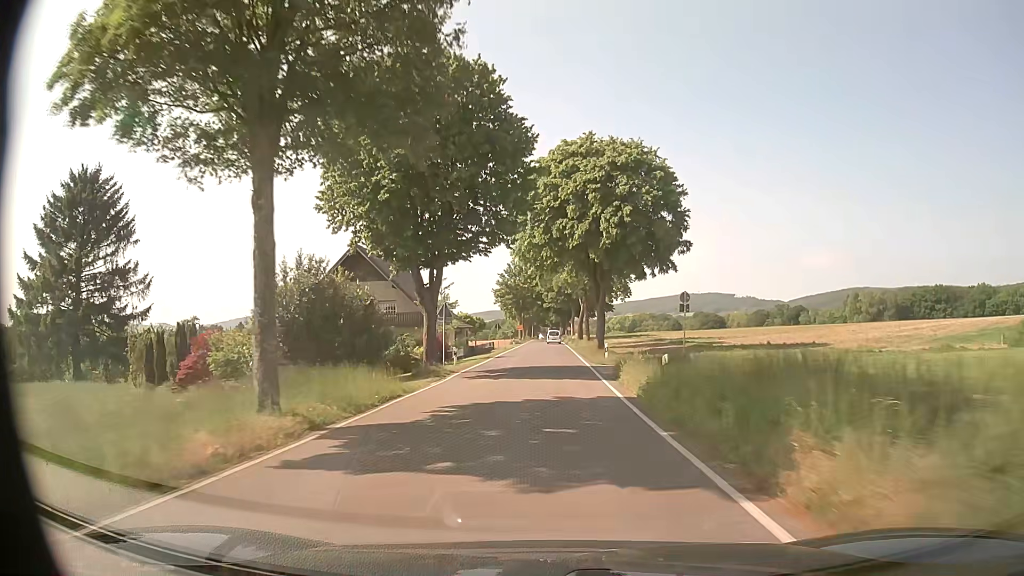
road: tertiary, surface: asphalt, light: Day
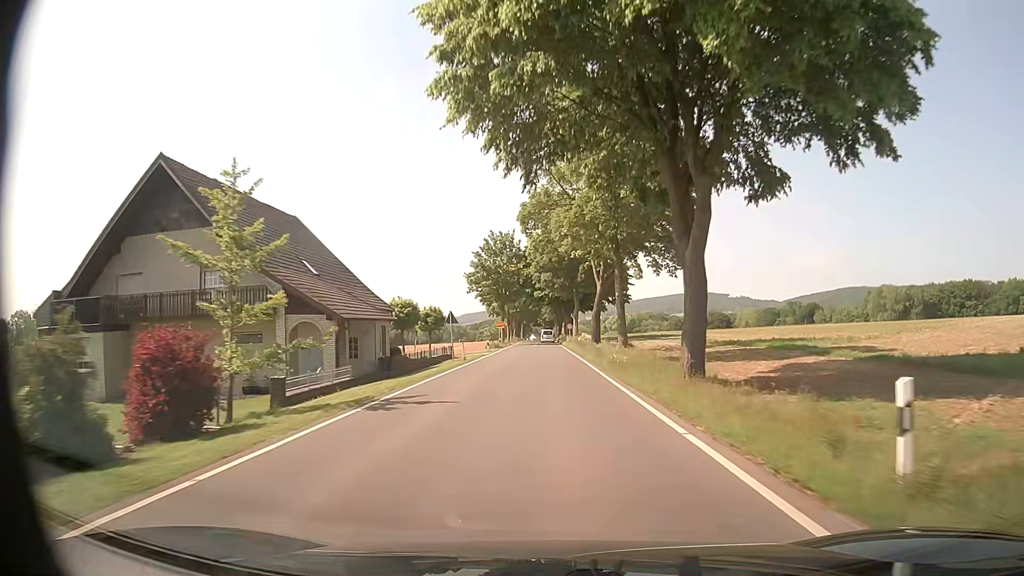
(+0.1, +30.2) m; 0°
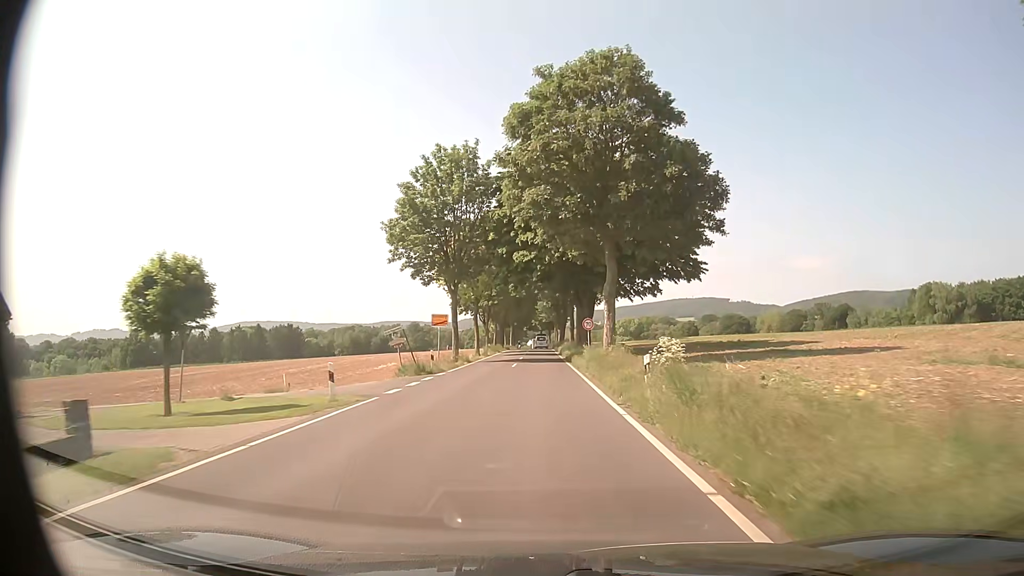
(+0.6, +40.6) m; 0°
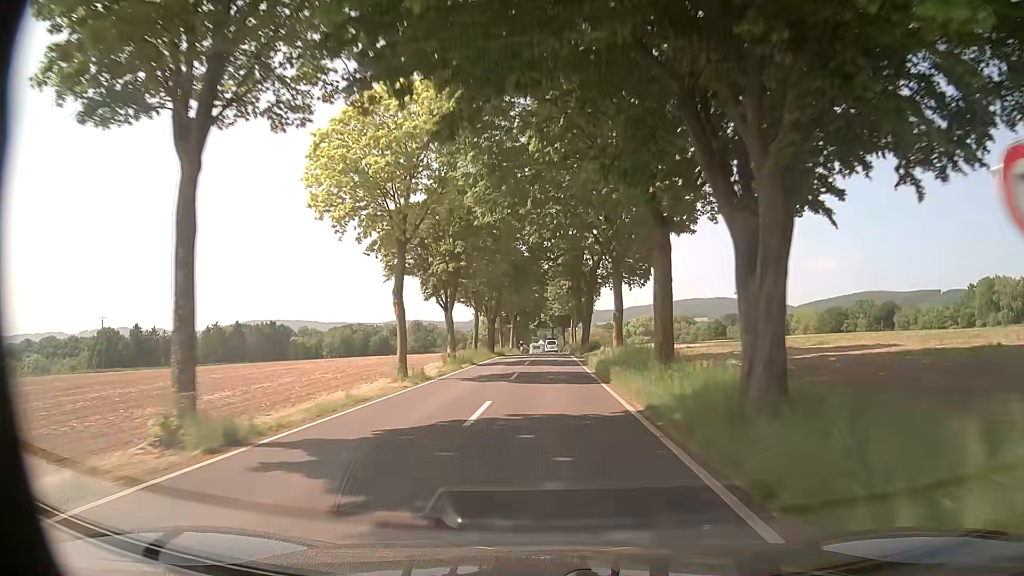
(-0.3, +34.0) m; -1°
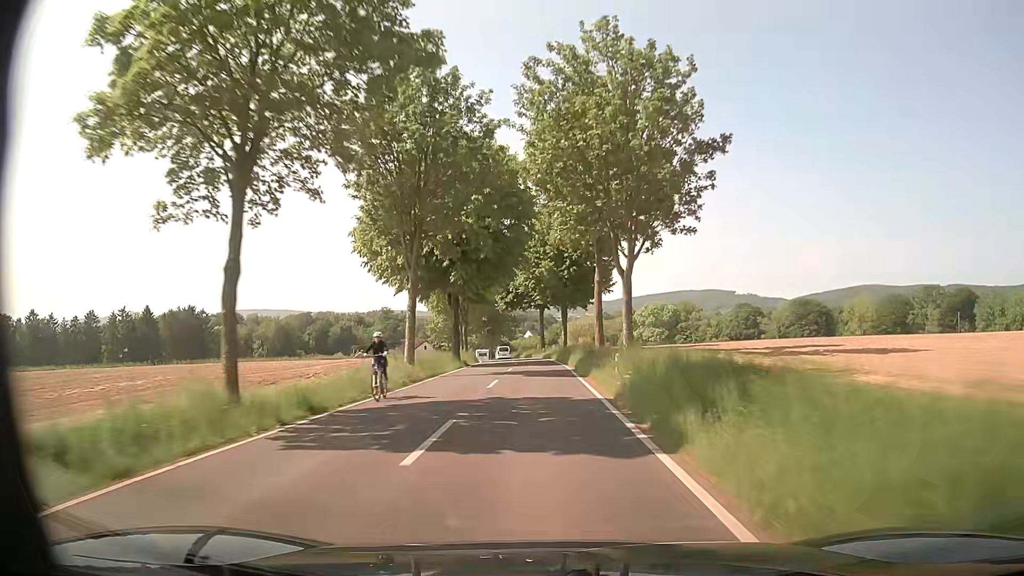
(+0.5, +63.2) m; +1°
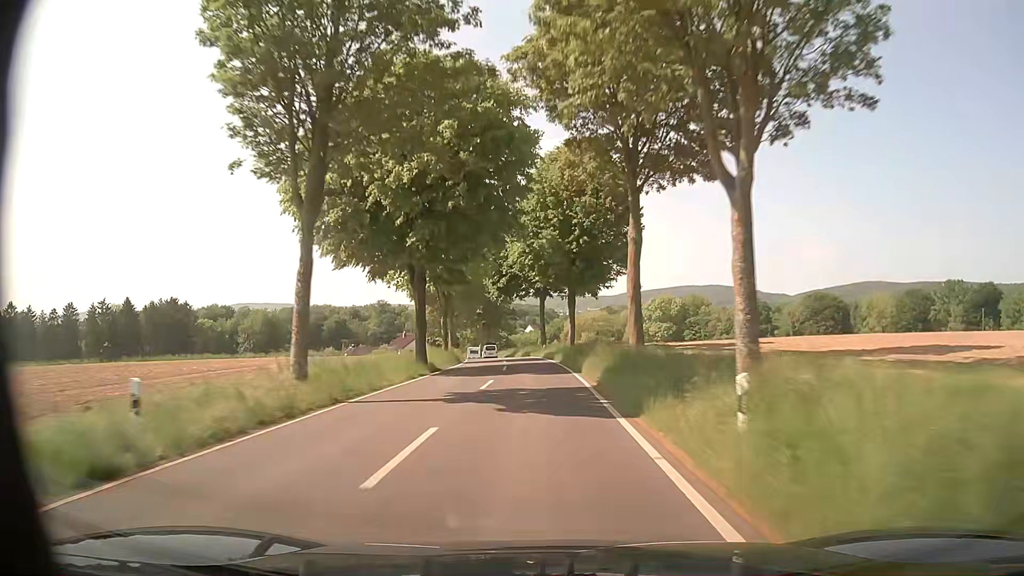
(0.0, +13.1) m; 0°
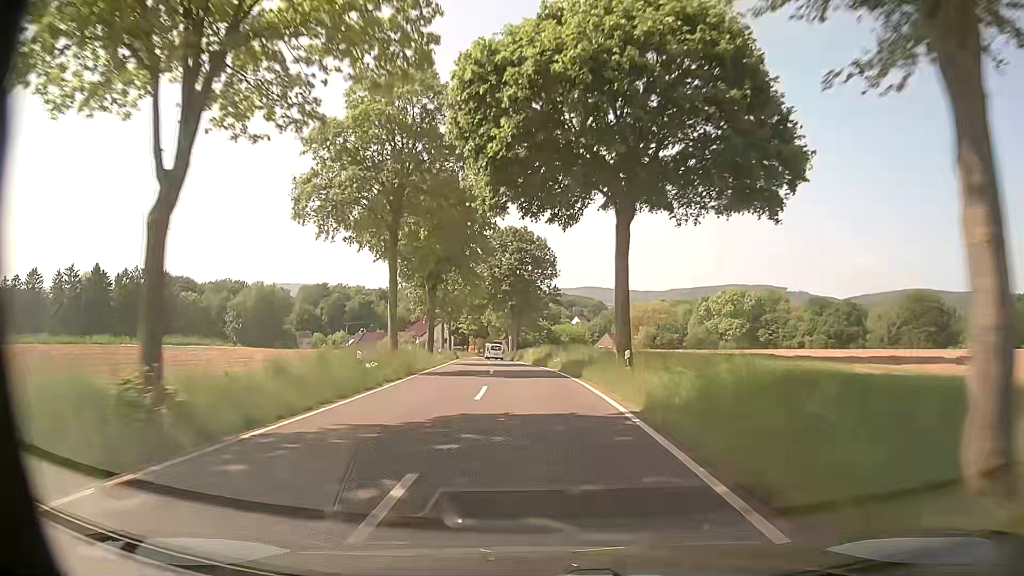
(-1.1, +39.4) m; -4°
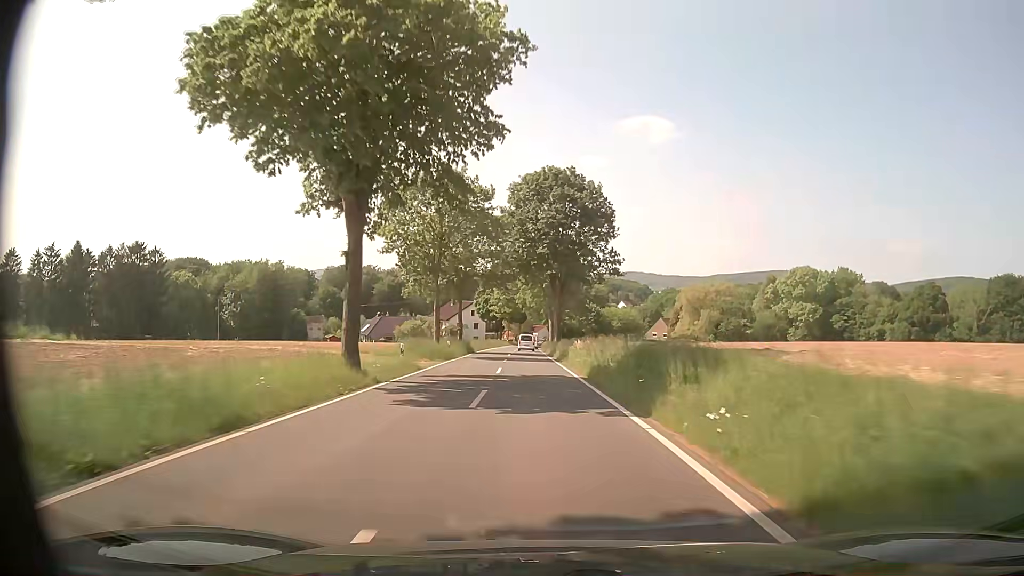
(-0.8, +26.0) m; -4°
(0, +10) (0, +20) (-1, +30) (-1, +40) (-1, +50) (-2, +60) (-2, +70) (-2, +80) (-2, +90) (-2, +100) m
